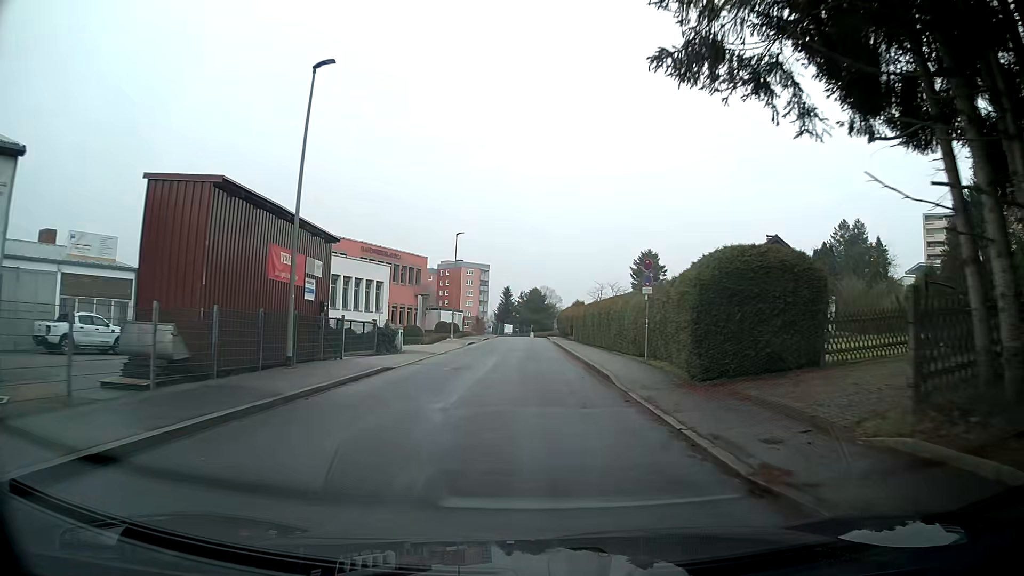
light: Day
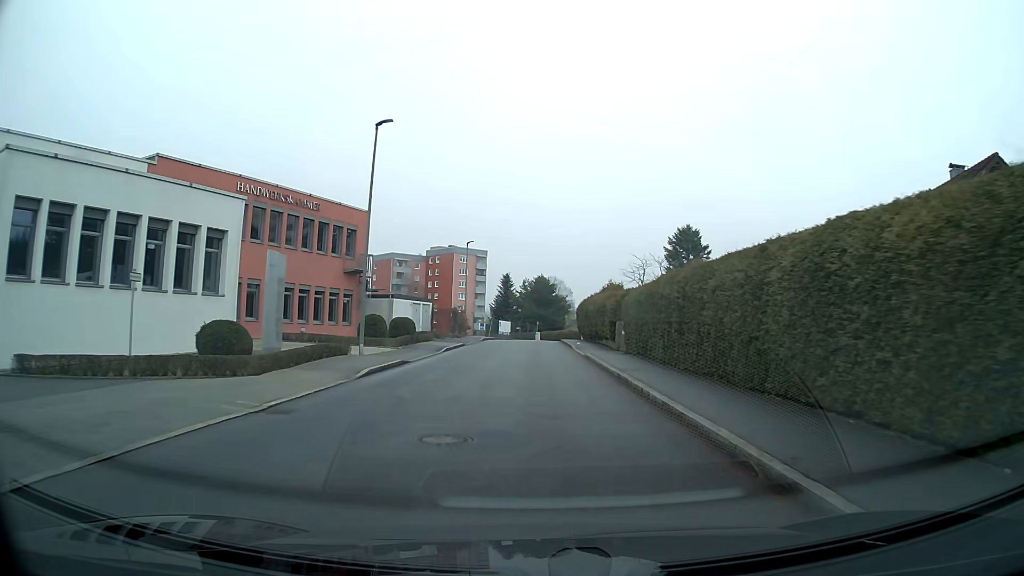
(-0.3, +28.8) m; -1°
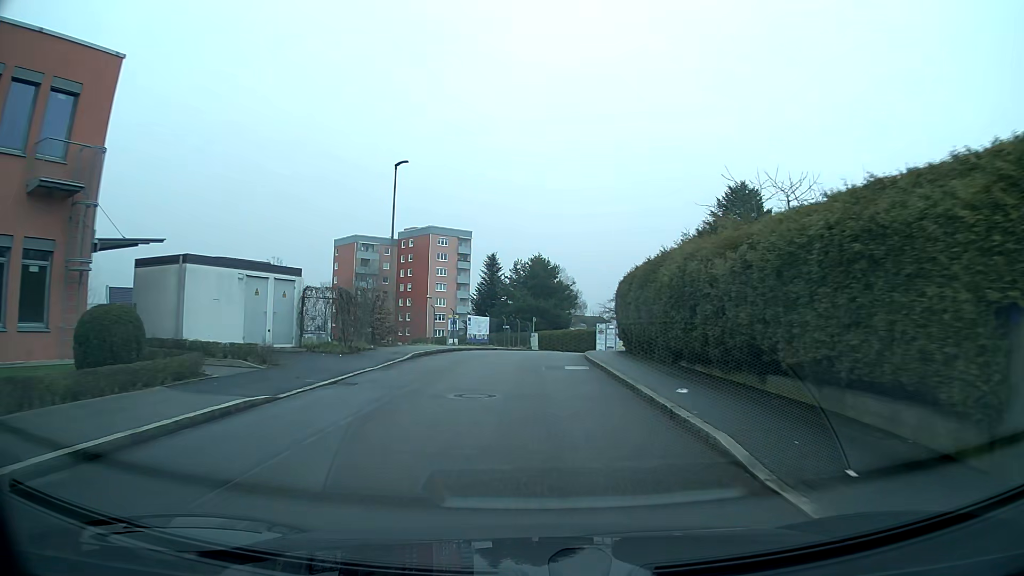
(+0.2, +29.2) m; 0°
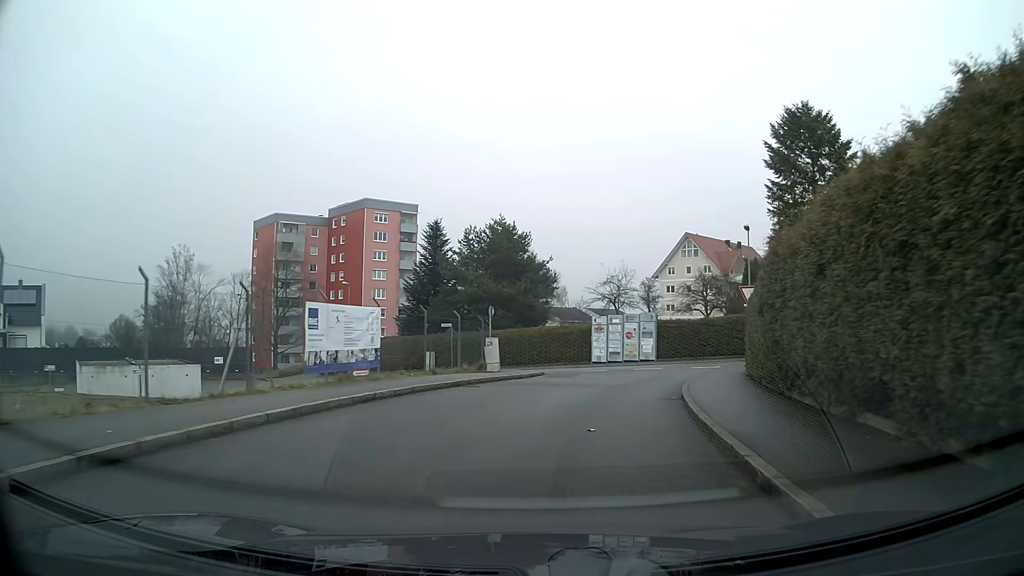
(+0.5, +25.2) m; +4°
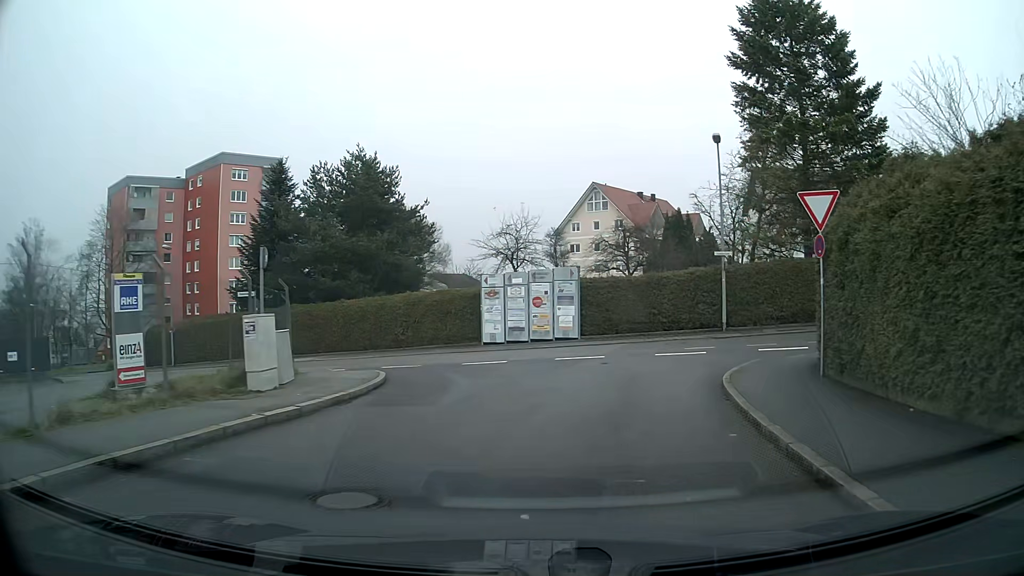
(+1.1, +14.4) m; +9°
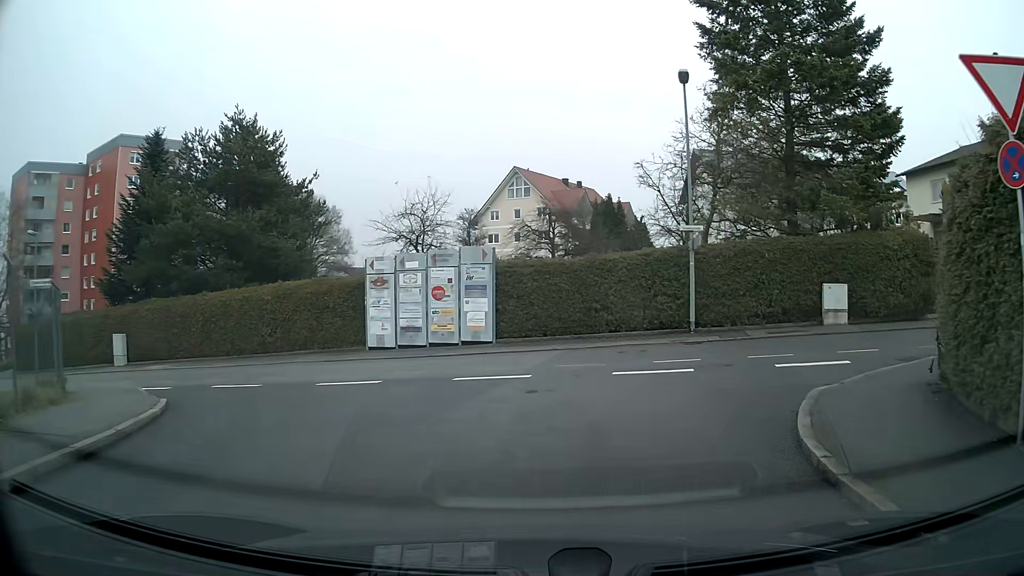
(+0.4, +7.2) m; +6°
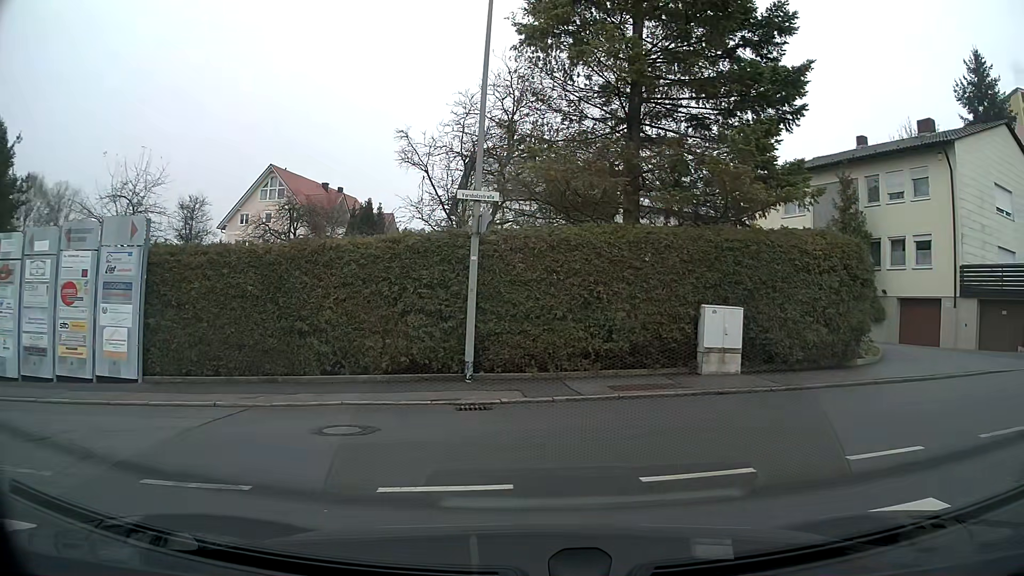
(+1.2, +8.5) m; +19°
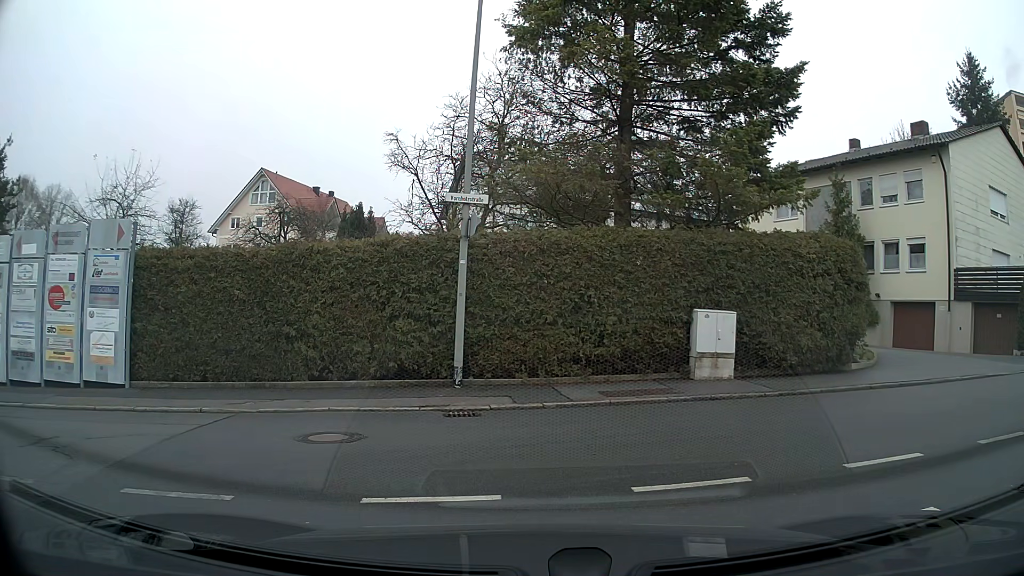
(0.0, +0.2) m; 0°
